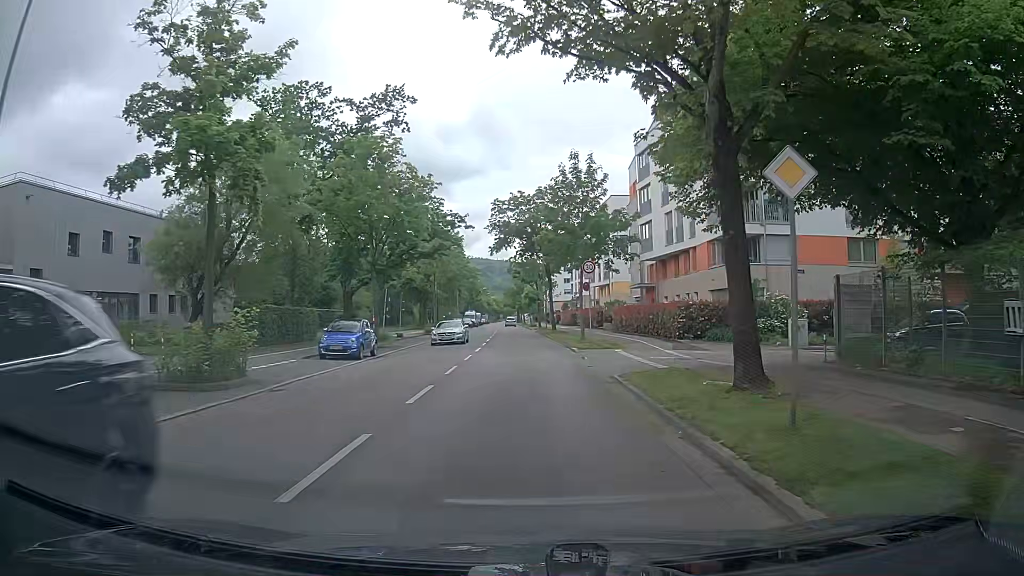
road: tertiary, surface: asphalt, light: Day
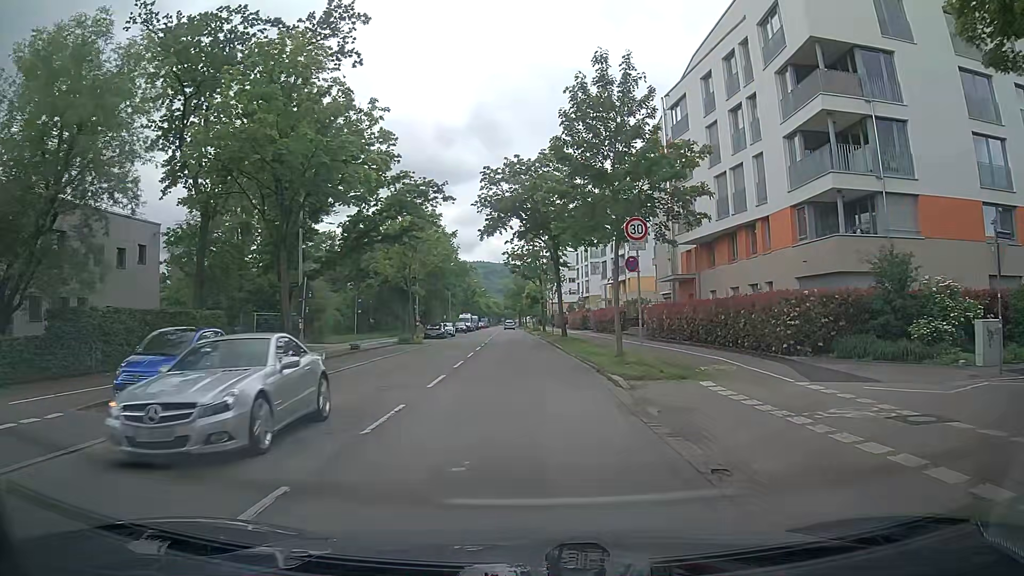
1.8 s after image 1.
(-0.1, +13.3) m; +1°
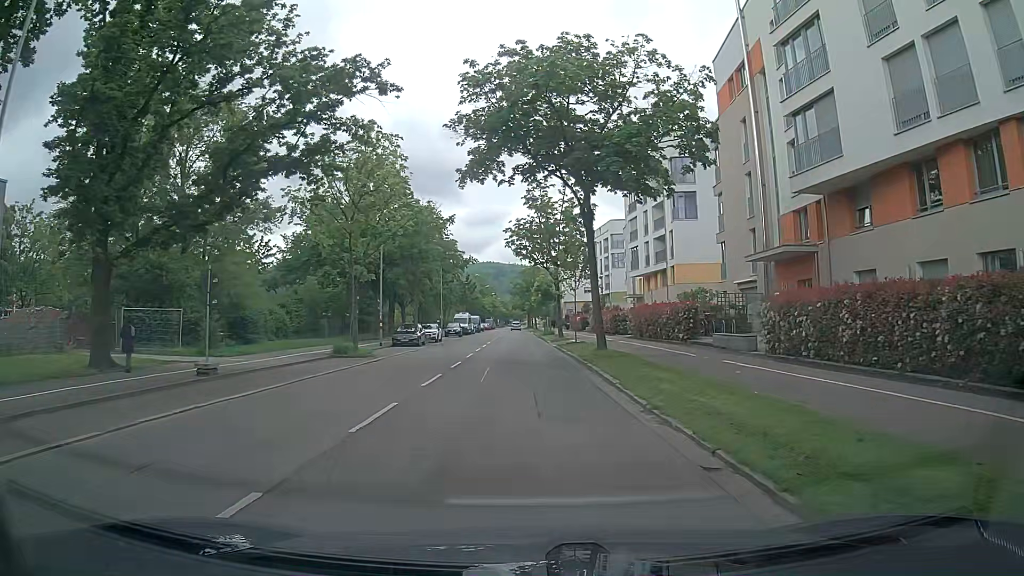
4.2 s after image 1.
(-0.6, +18.1) m; -2°
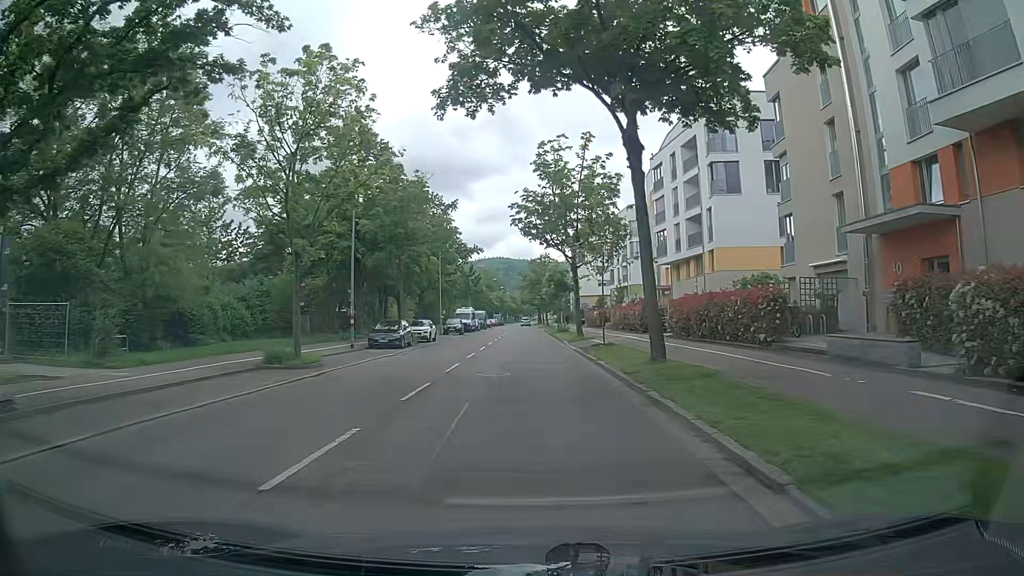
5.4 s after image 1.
(-0.1, +9.2) m; -1°
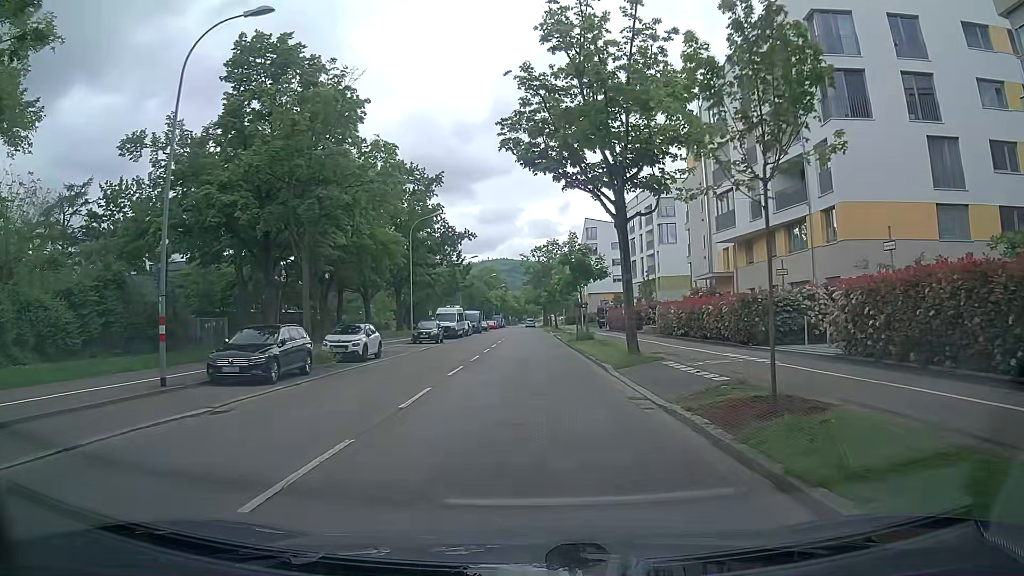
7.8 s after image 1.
(0.0, +18.6) m; +1°
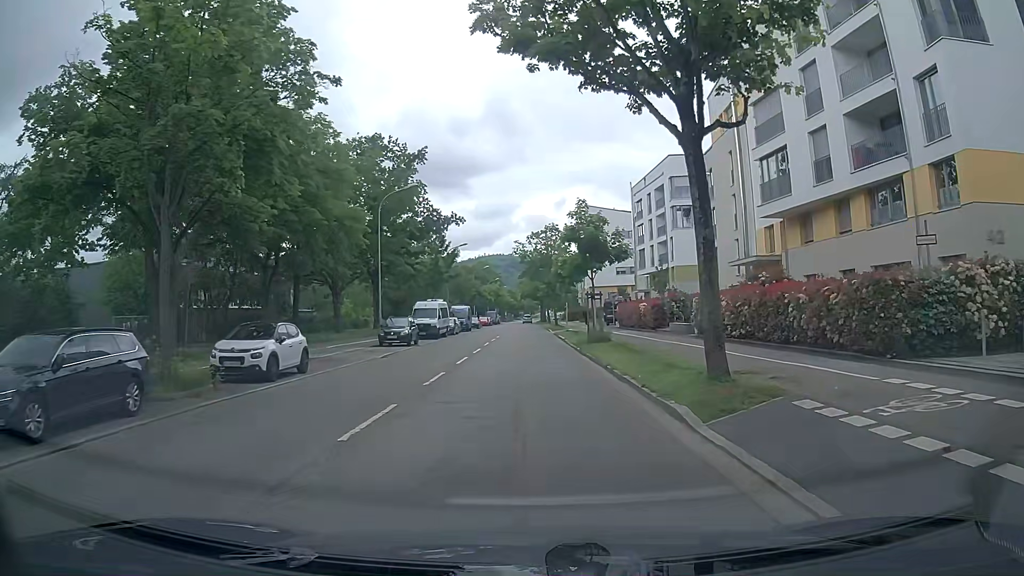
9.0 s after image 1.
(-0.1, +9.3) m; -2°
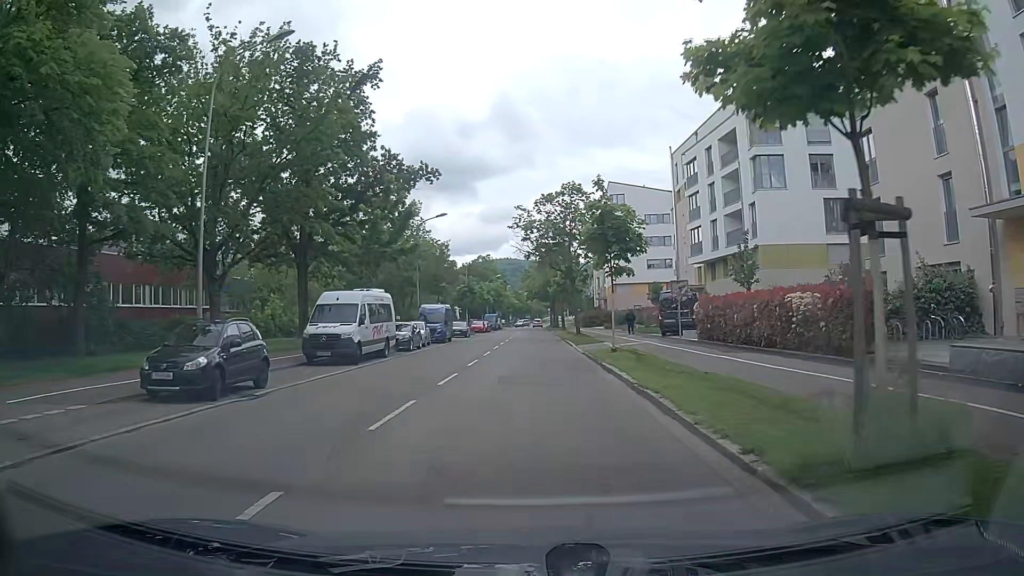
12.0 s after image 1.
(+0.3, +23.3) m; +1°
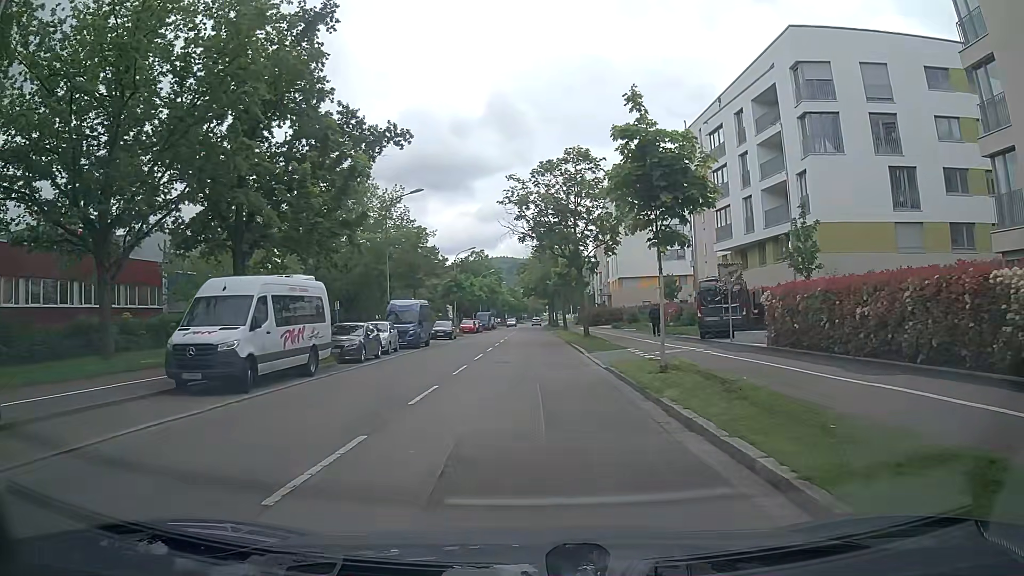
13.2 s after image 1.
(-0.2, +9.3) m; -2°
